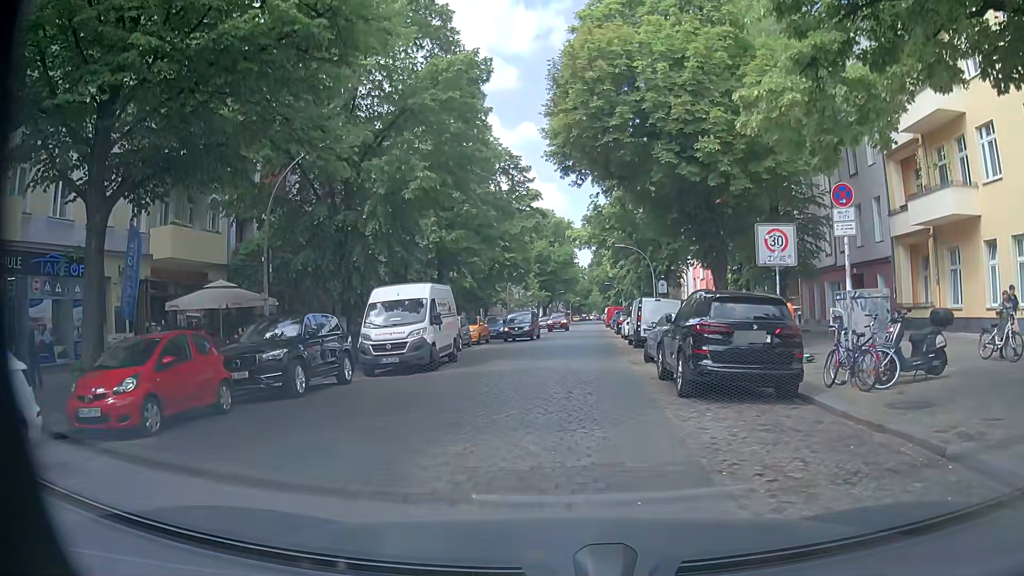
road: residential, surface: sett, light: Day
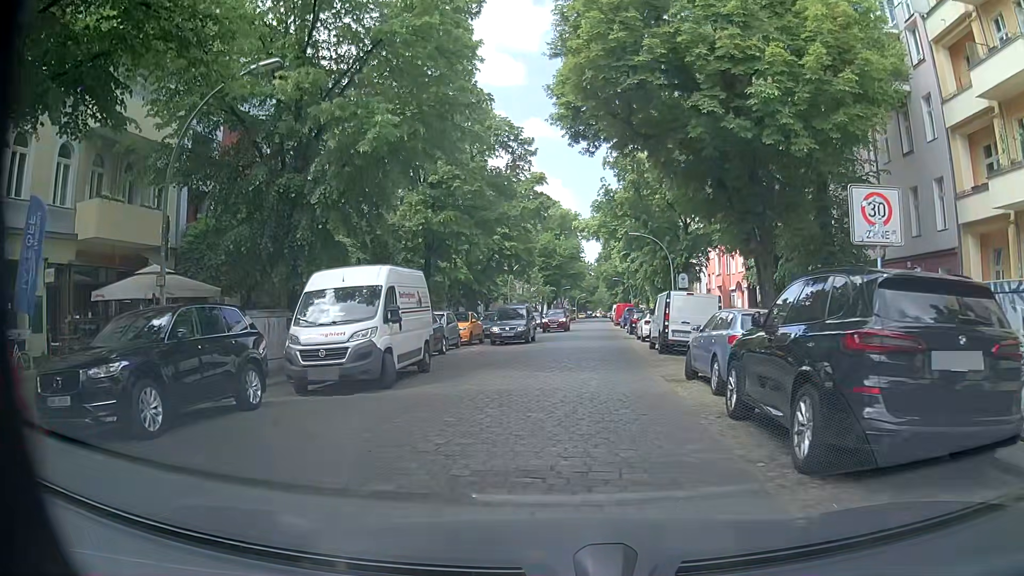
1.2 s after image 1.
(-0.1, +5.5) m; -2°
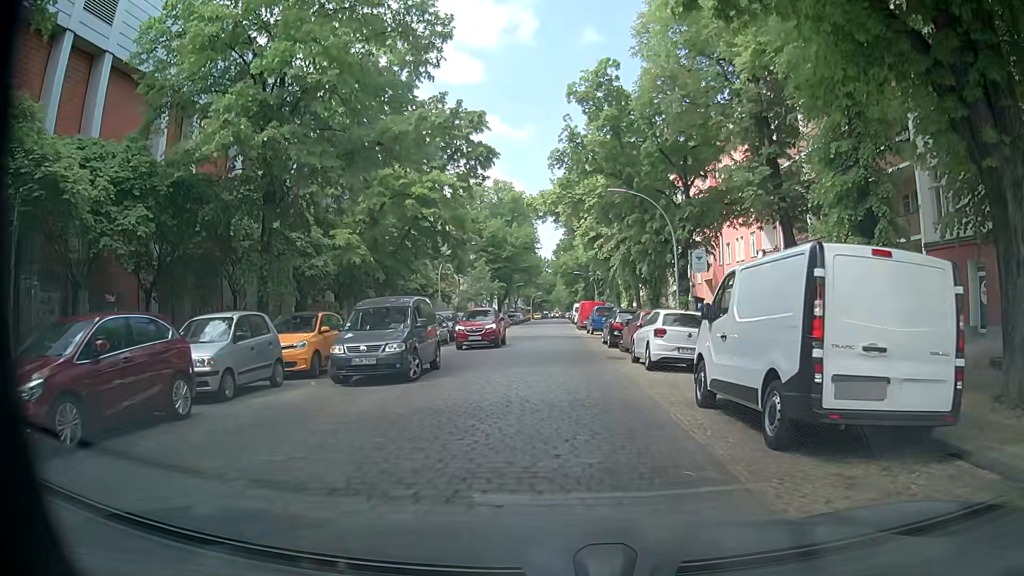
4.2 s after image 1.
(+0.7, +15.3) m; +3°
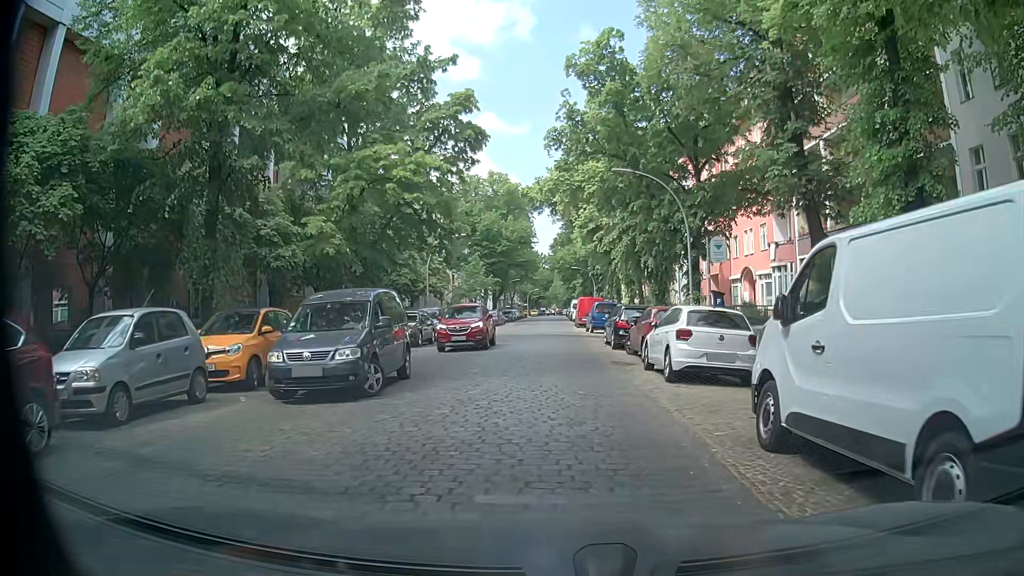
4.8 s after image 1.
(+0.1, +3.3) m; +1°
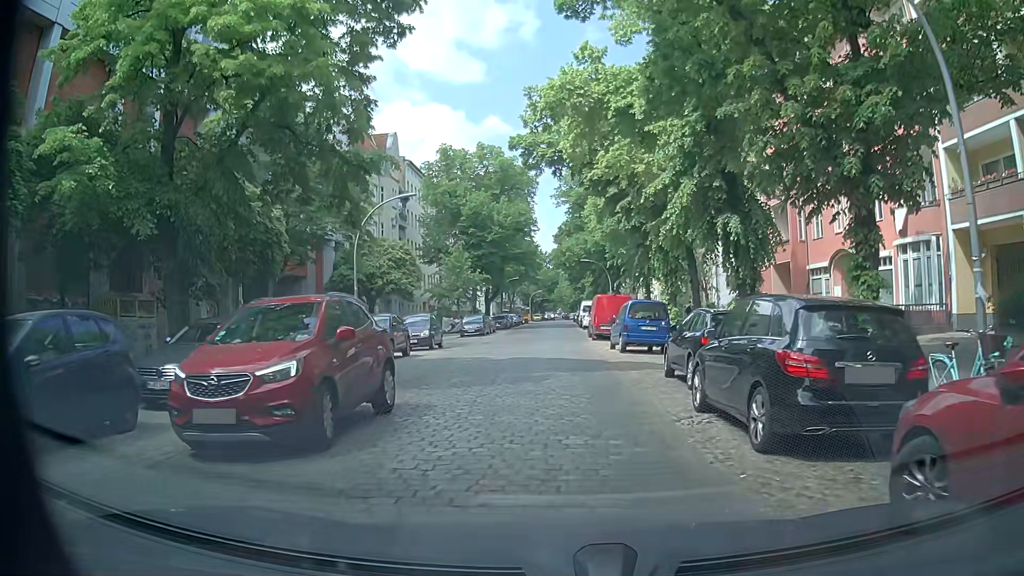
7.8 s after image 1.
(+0.4, +16.6) m; +2°
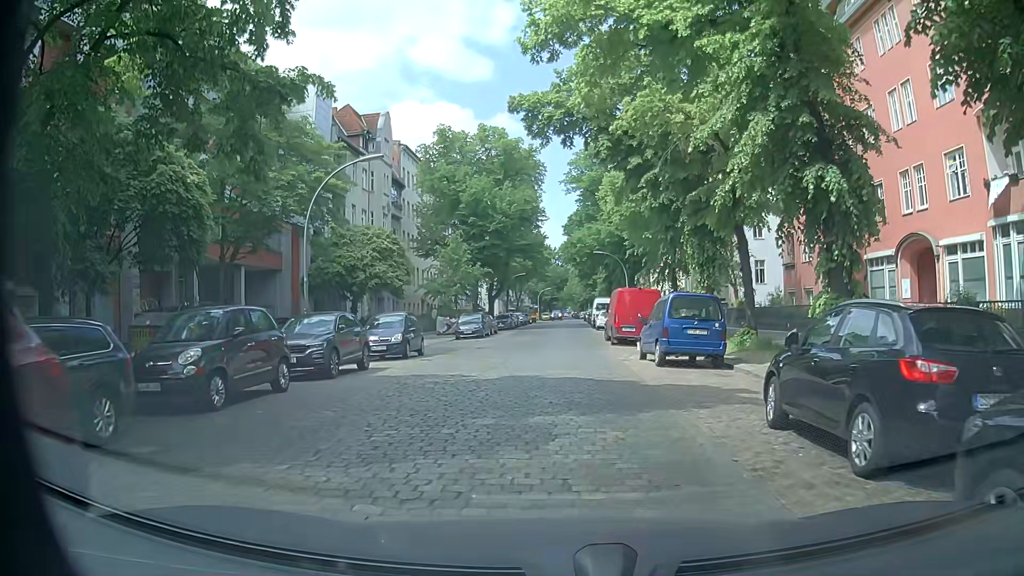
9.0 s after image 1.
(-0.2, +6.6) m; -1°
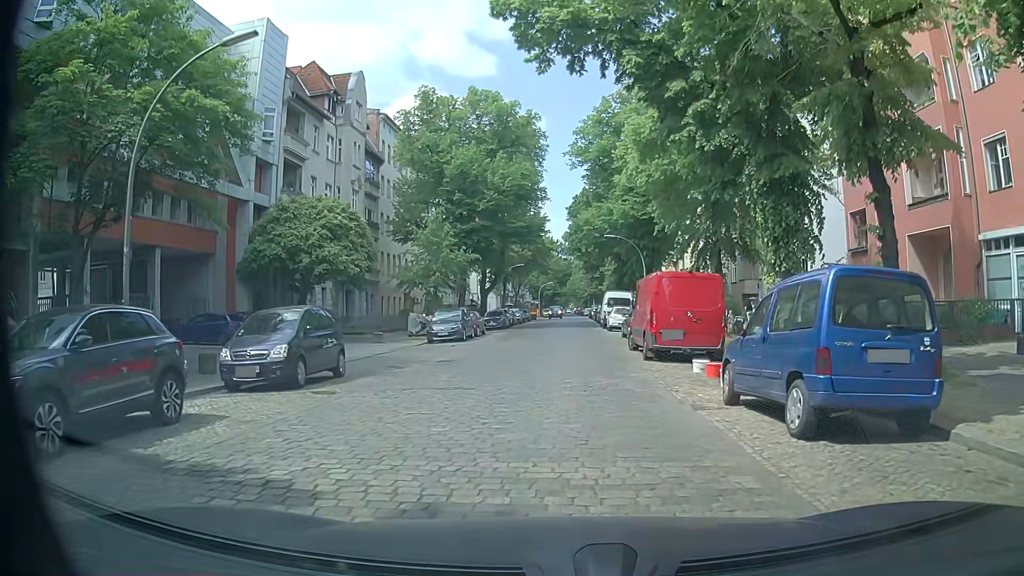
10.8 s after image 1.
(-0.2, +9.8) m; +1°
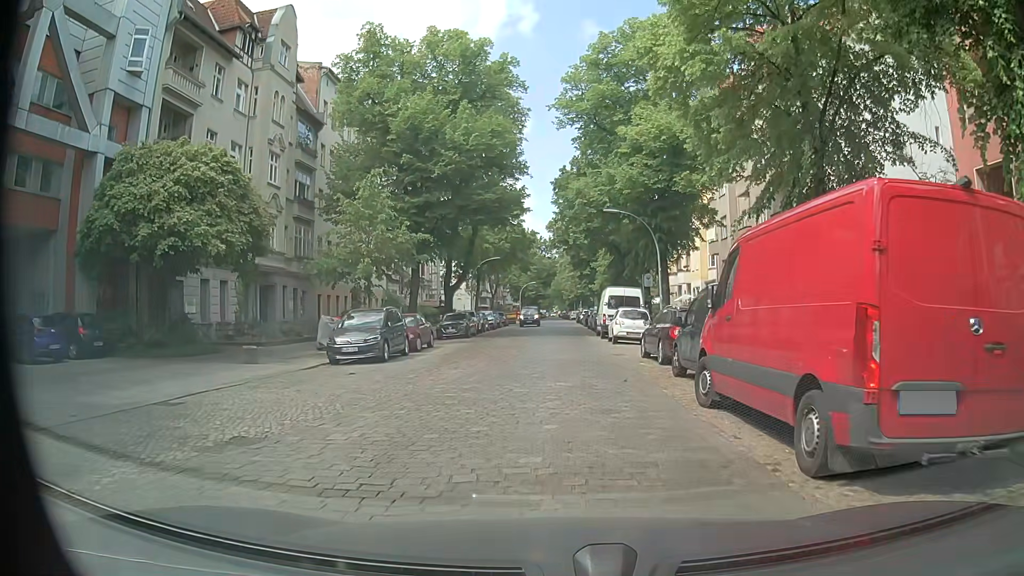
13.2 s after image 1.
(-0.4, +12.4) m; +1°
